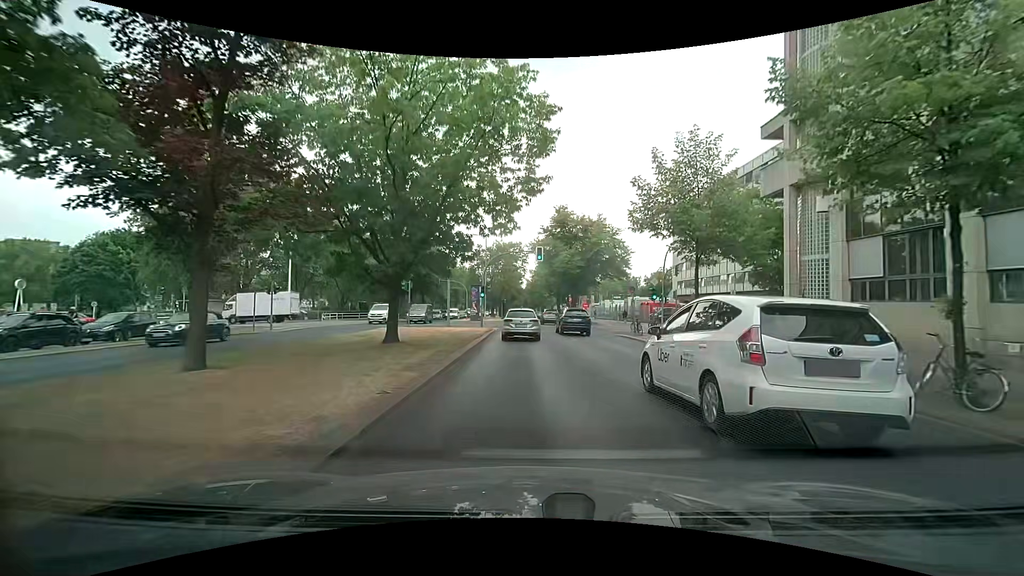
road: primary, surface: asphalt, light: Day
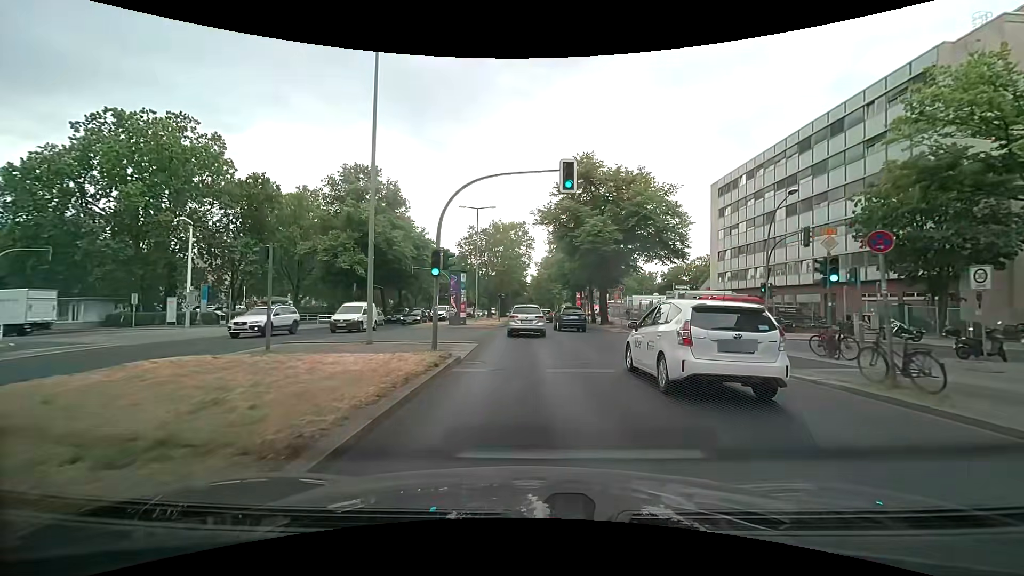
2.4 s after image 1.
(0.0, +20.2) m; 0°
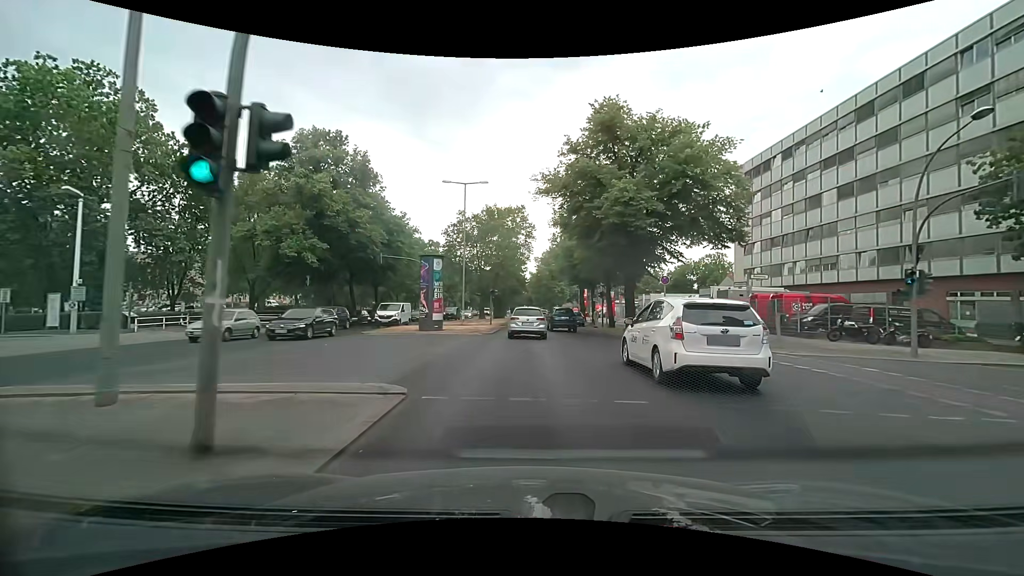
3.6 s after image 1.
(-0.2, +11.0) m; -2°
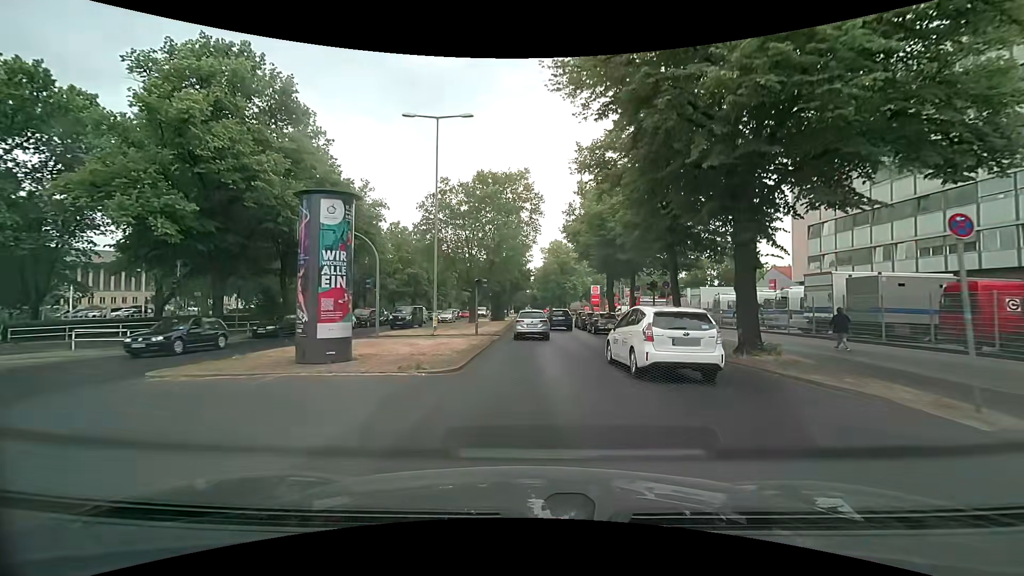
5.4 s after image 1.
(+0.2, +15.9) m; +1°
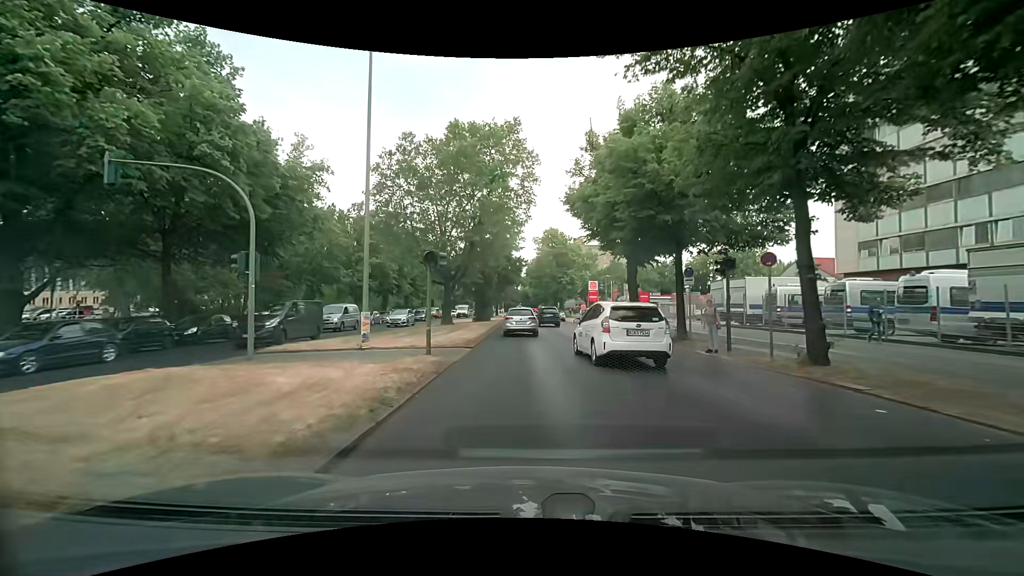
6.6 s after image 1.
(+0.1, +11.3) m; +1°
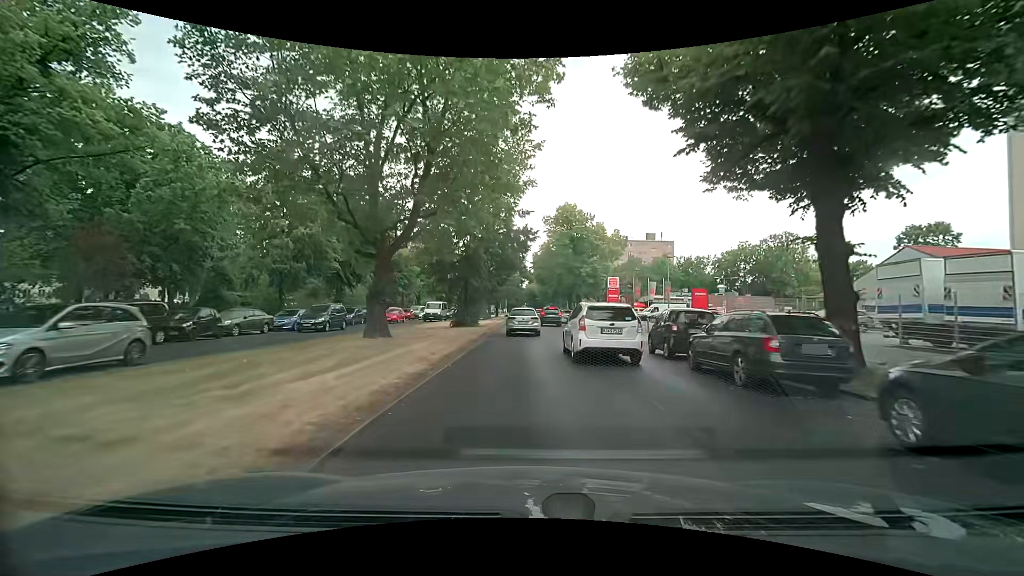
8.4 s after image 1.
(-0.1, +18.3) m; 0°
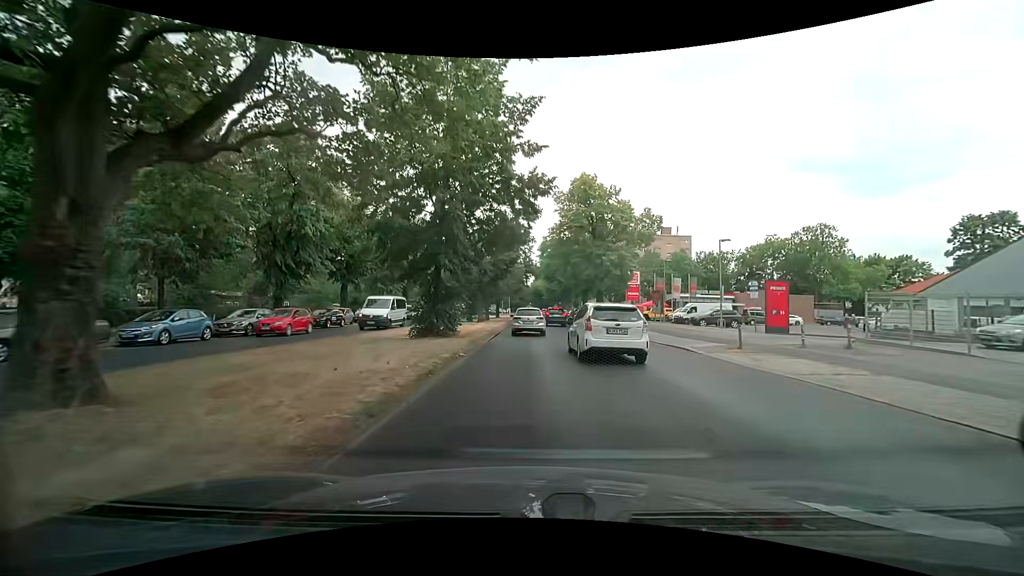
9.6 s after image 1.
(-0.1, +12.6) m; -1°
